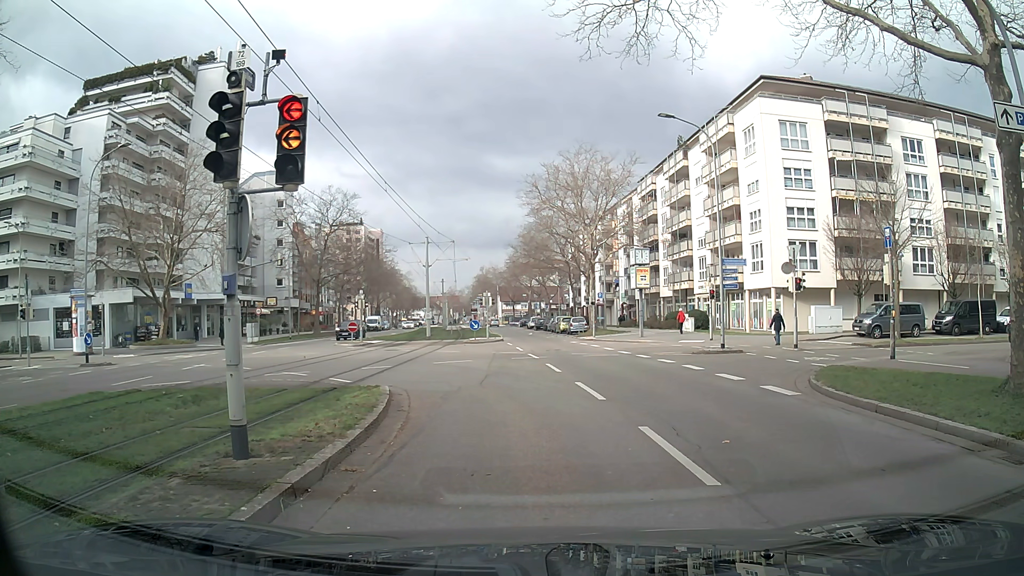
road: tertiary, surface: asphalt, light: Day
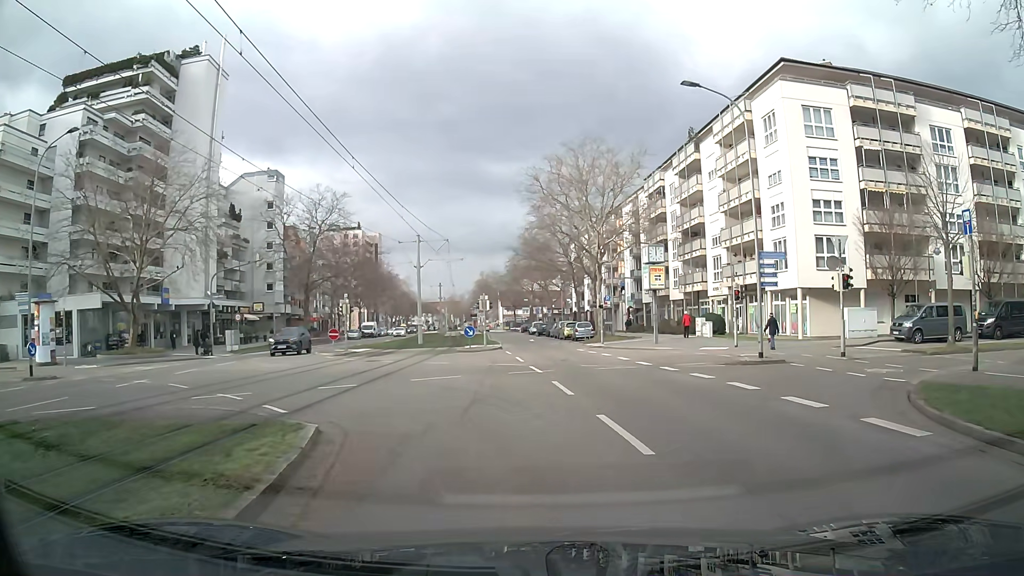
(-0.1, +4.8) m; -1°
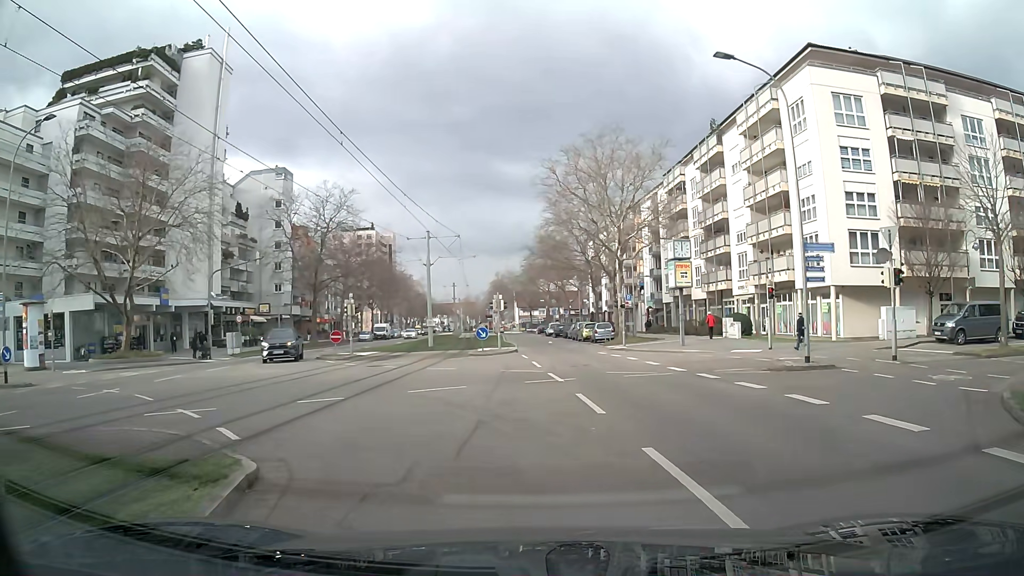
(-0.1, +2.7) m; -4°
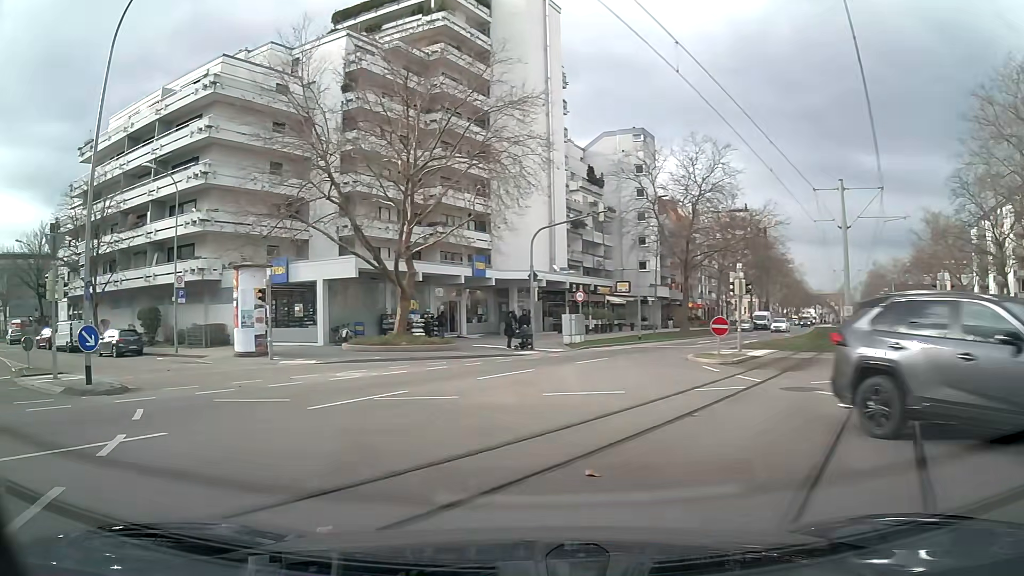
(-3.6, +12.5) m; -34°
(-2, +10) (-7, +18) (-15, +25) (-23, +31) (-31, +36) (-39, +42) (-47, +48) (-55, +54) (-63, +60) (-71, +66) m
